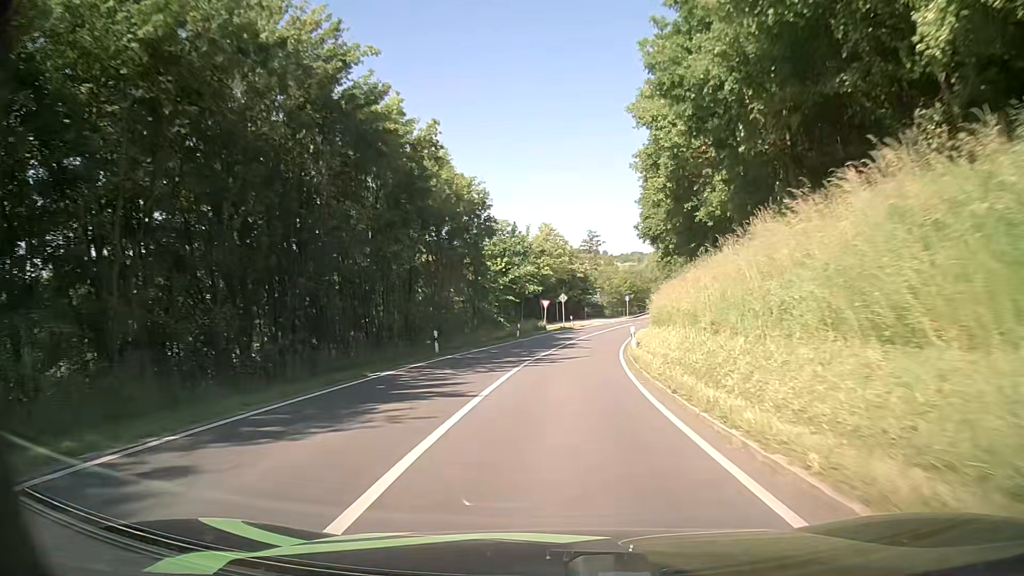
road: secondary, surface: asphalt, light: Day
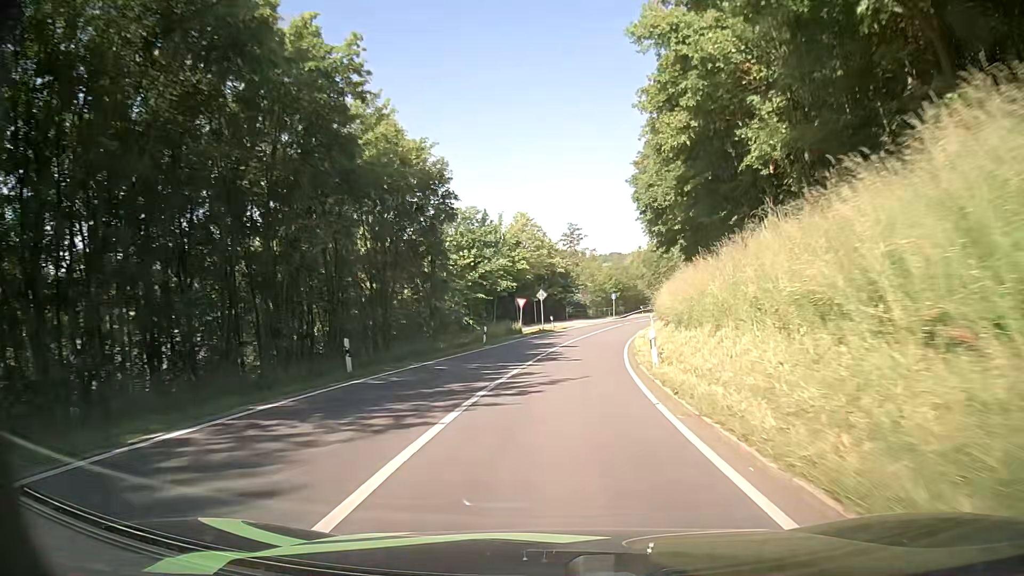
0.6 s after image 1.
(+0.1, +9.4) m; +2°
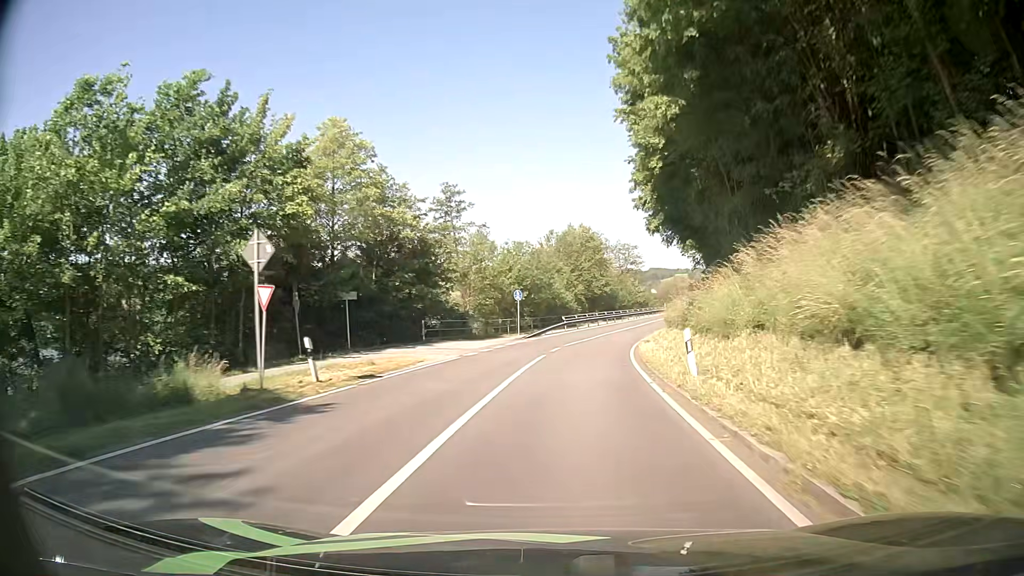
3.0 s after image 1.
(+2.7, +37.6) m; +9°
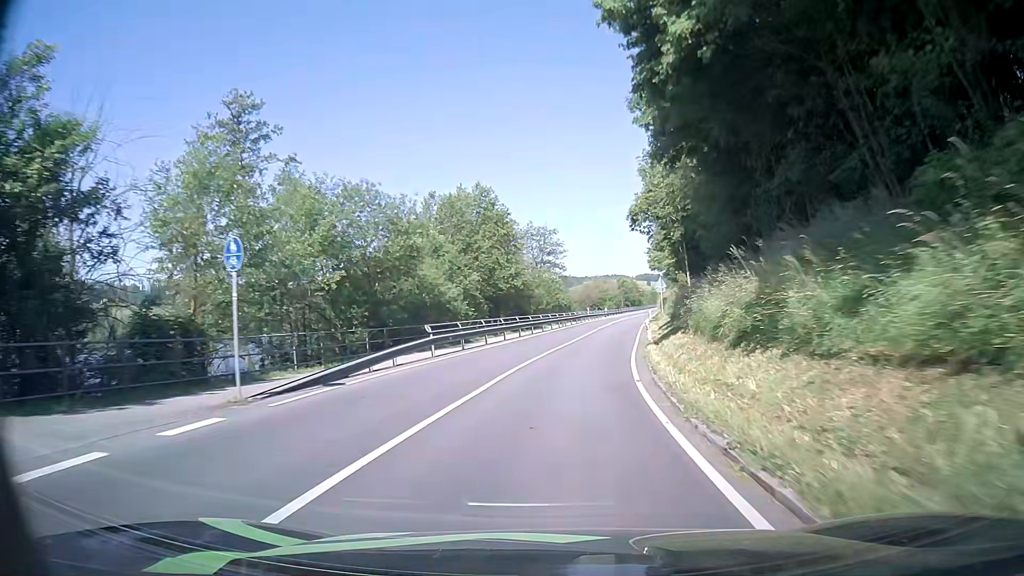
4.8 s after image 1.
(+1.8, +28.4) m; +7°
